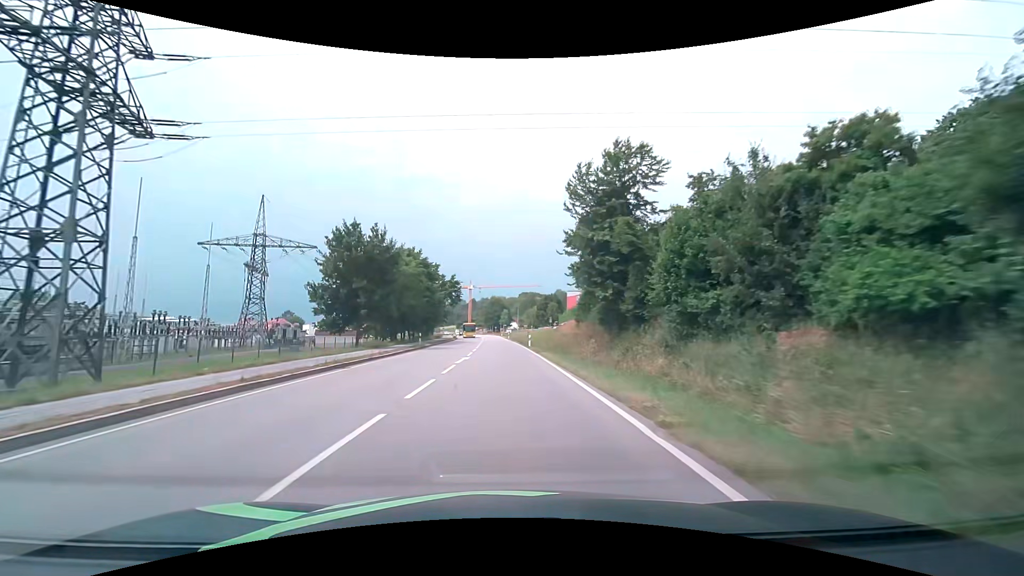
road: primary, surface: asphalt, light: Day
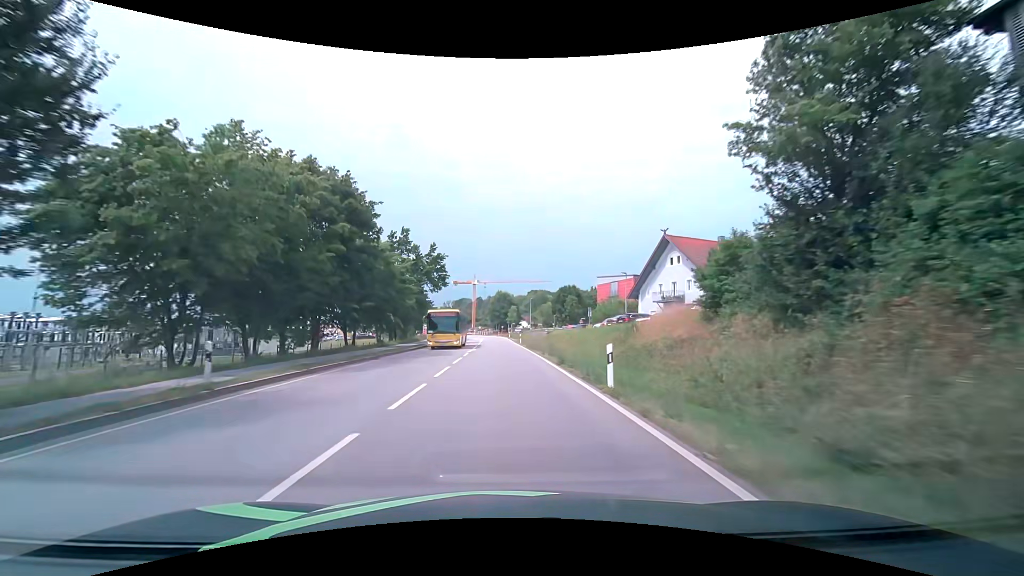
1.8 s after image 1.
(-0.1, +31.7) m; -1°
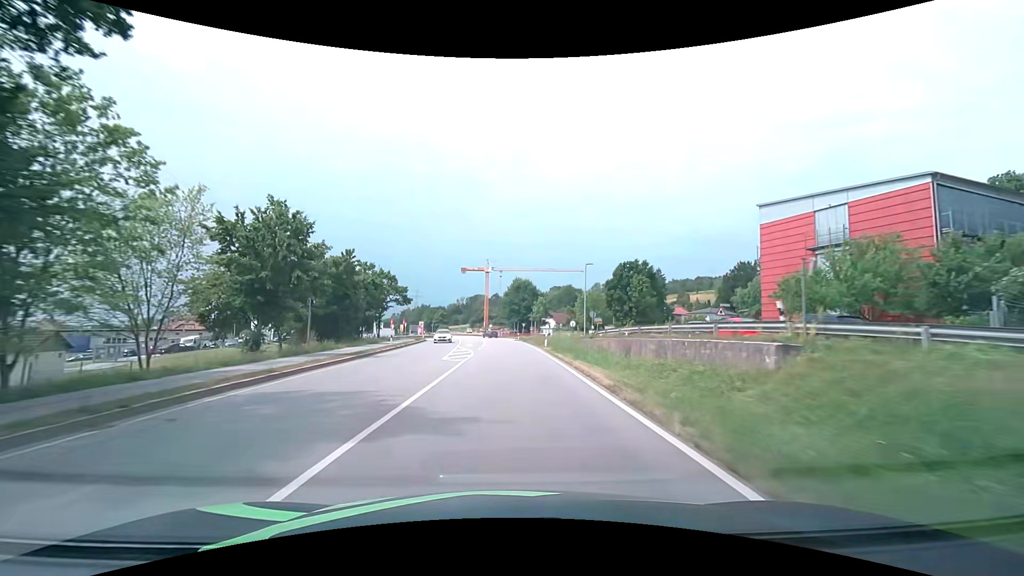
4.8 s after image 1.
(-0.5, +53.5) m; -2°
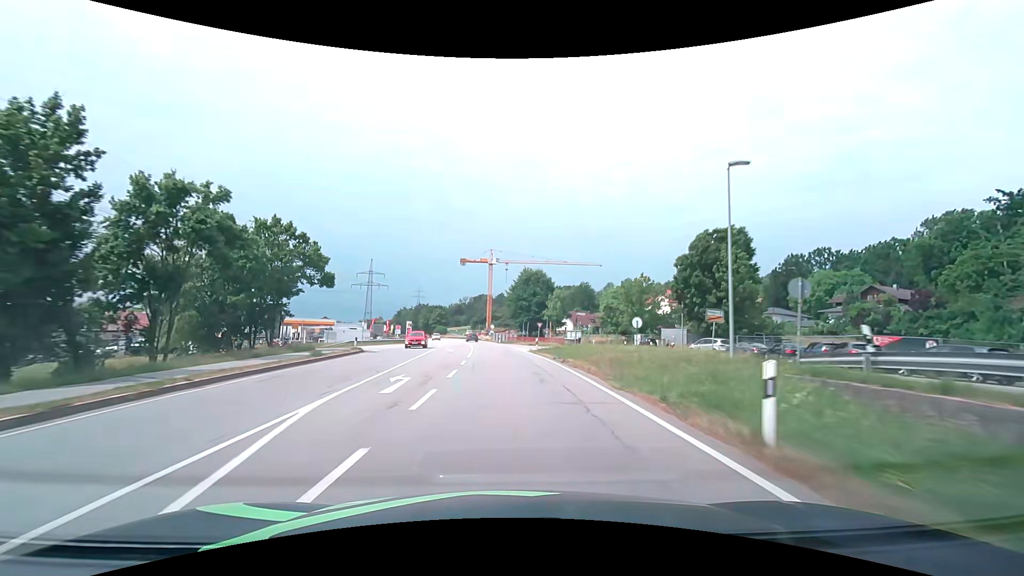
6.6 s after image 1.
(-0.2, +31.4) m; -1°
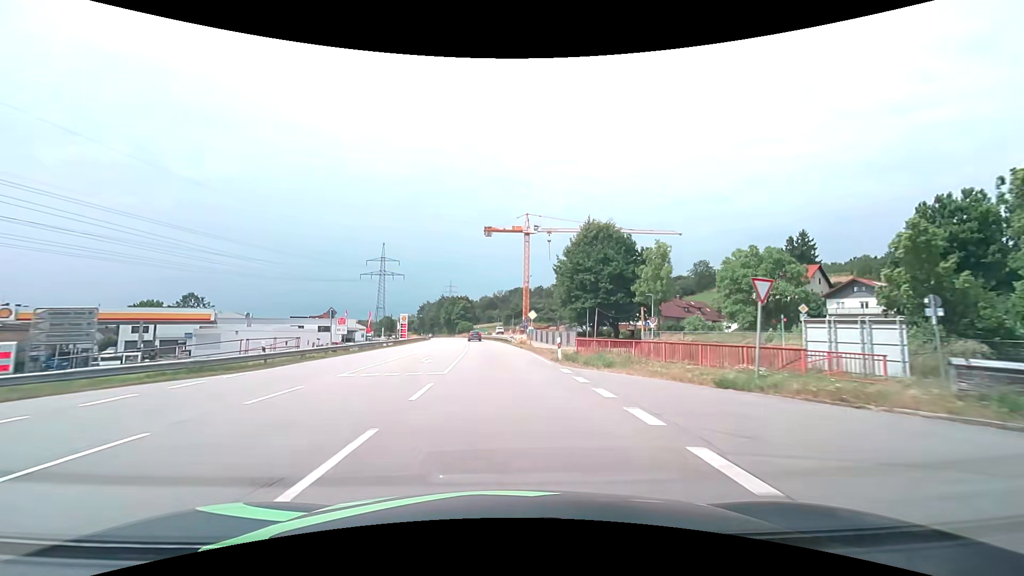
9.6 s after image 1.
(-1.4, +50.7) m; -4°
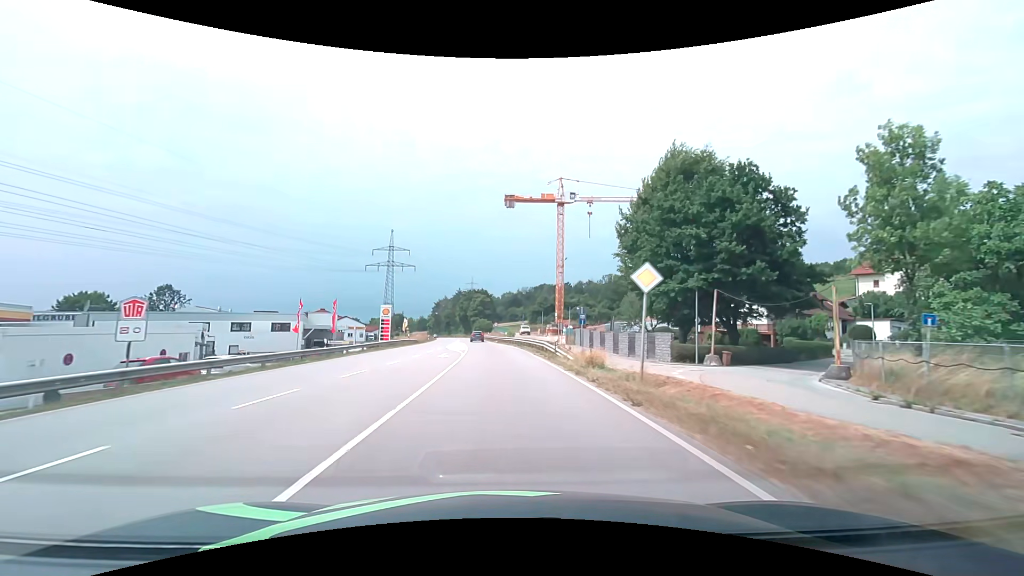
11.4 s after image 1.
(-0.6, +30.0) m; -2°
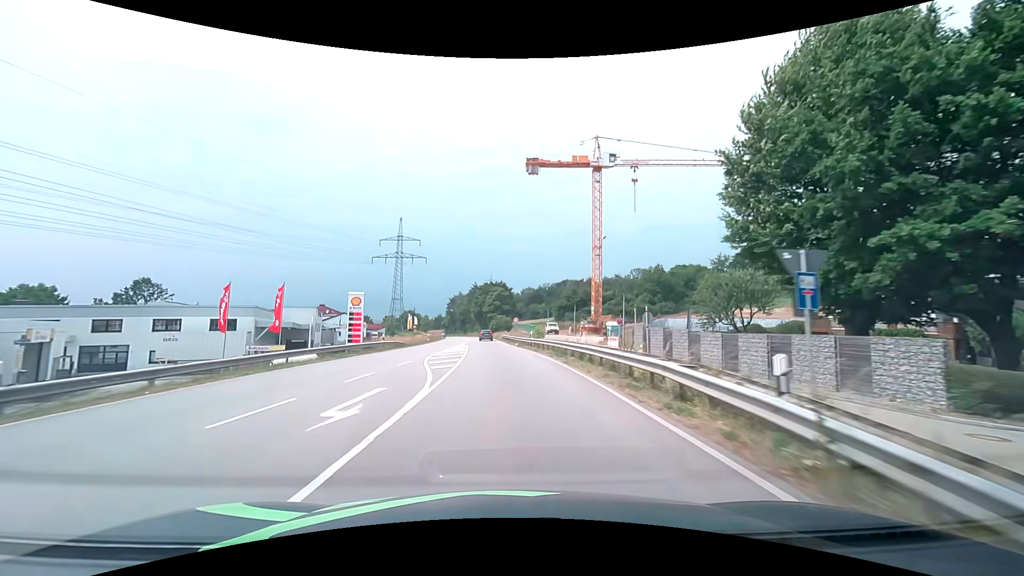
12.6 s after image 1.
(-0.4, +20.2) m; -2°
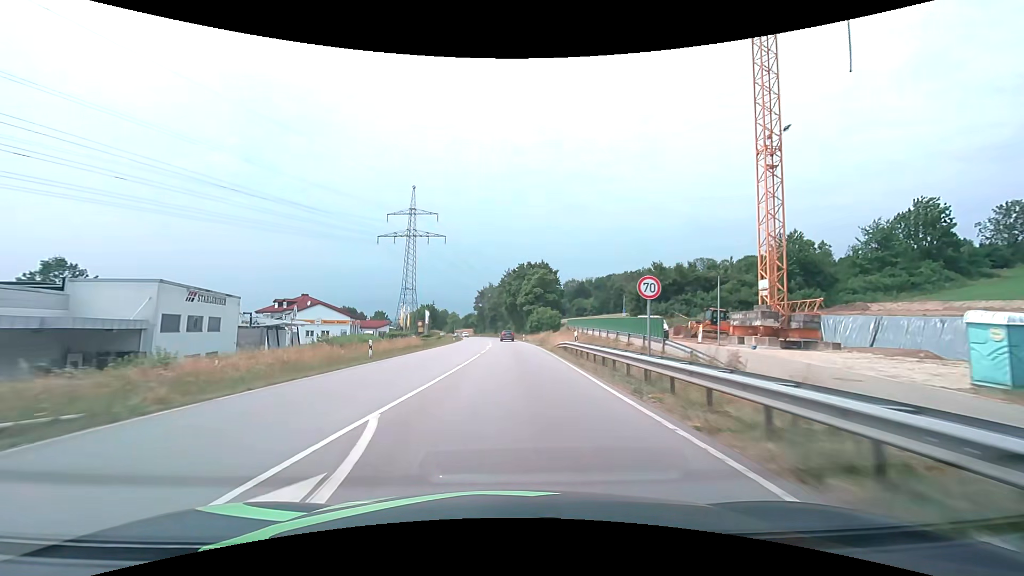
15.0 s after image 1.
(-1.7, +41.0) m; -4°
(0, +10) (0, +20) (0, +30) (0, +40) (0, +50) (0, +60) (0, +70) (-1, +80) (-1, +90) (-2, +100) m
